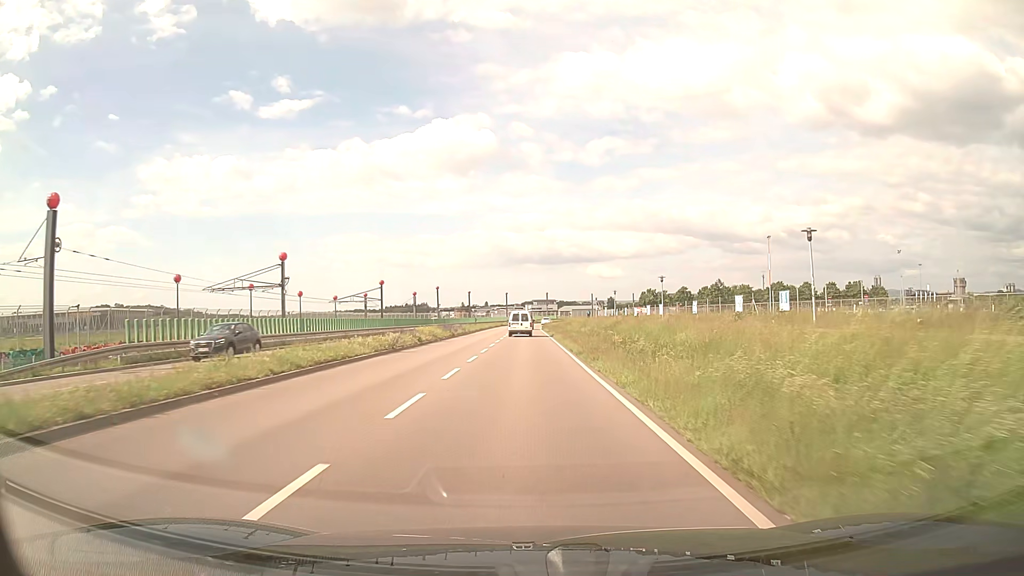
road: secondary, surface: asphalt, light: Day
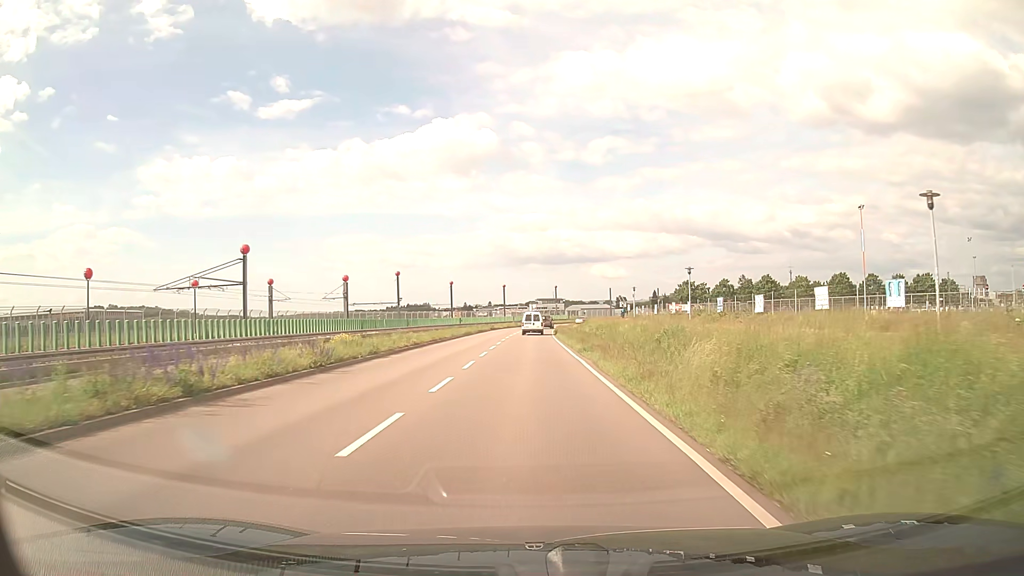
(-0.1, +38.5) m; 0°
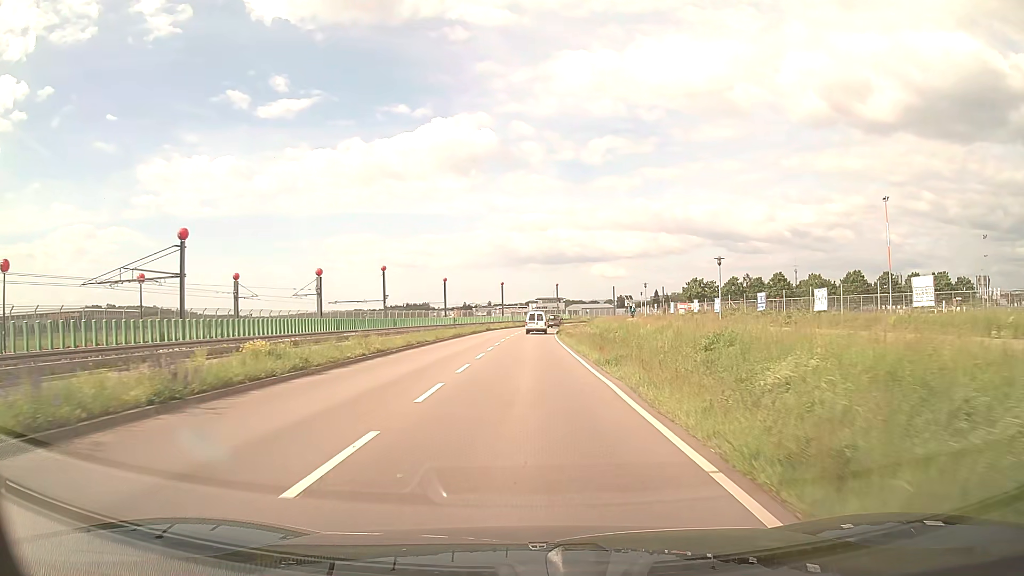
(0.0, +7.7) m; 0°
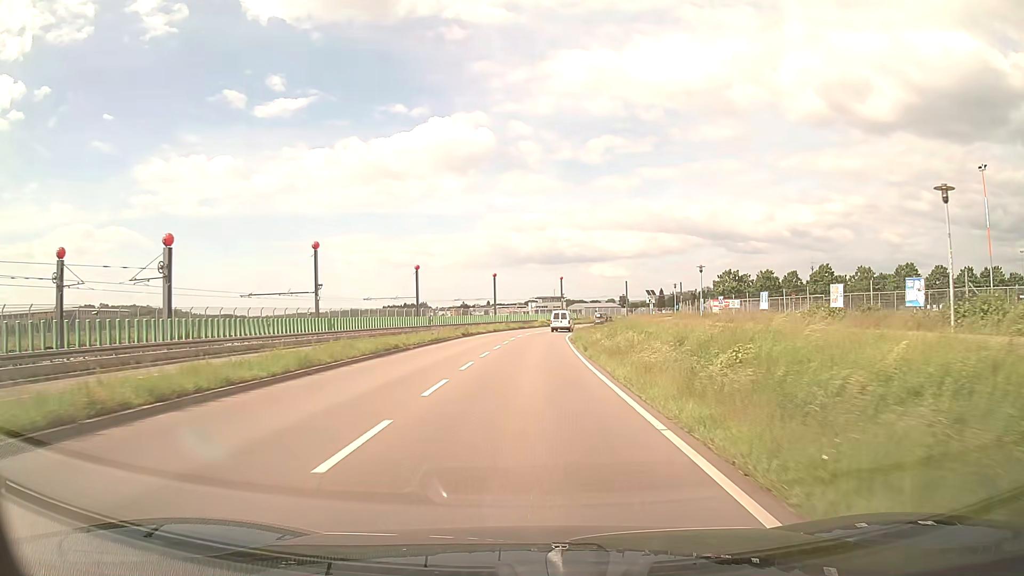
(0.0, +23.2) m; 0°
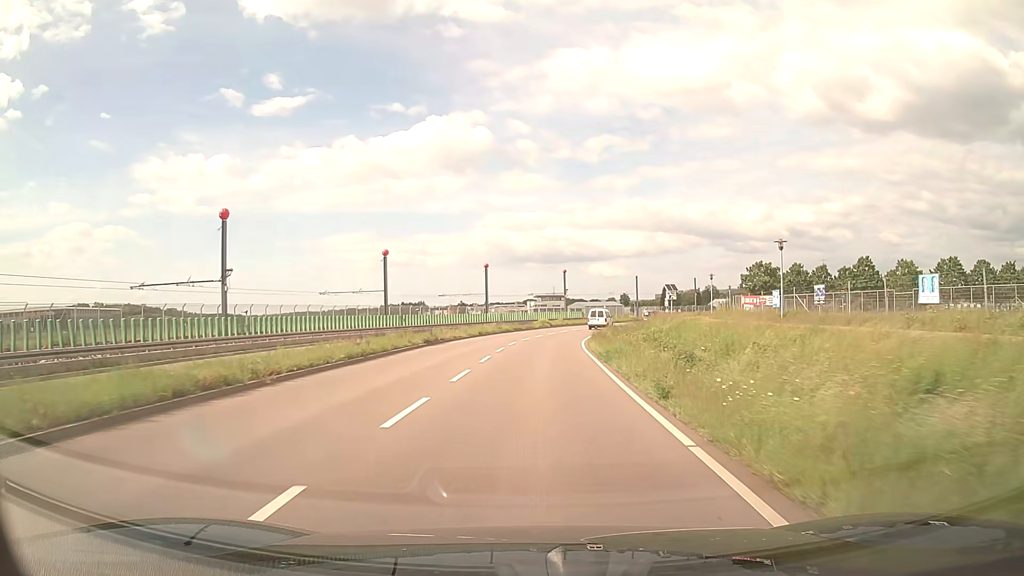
(0.0, +15.6) m; 0°
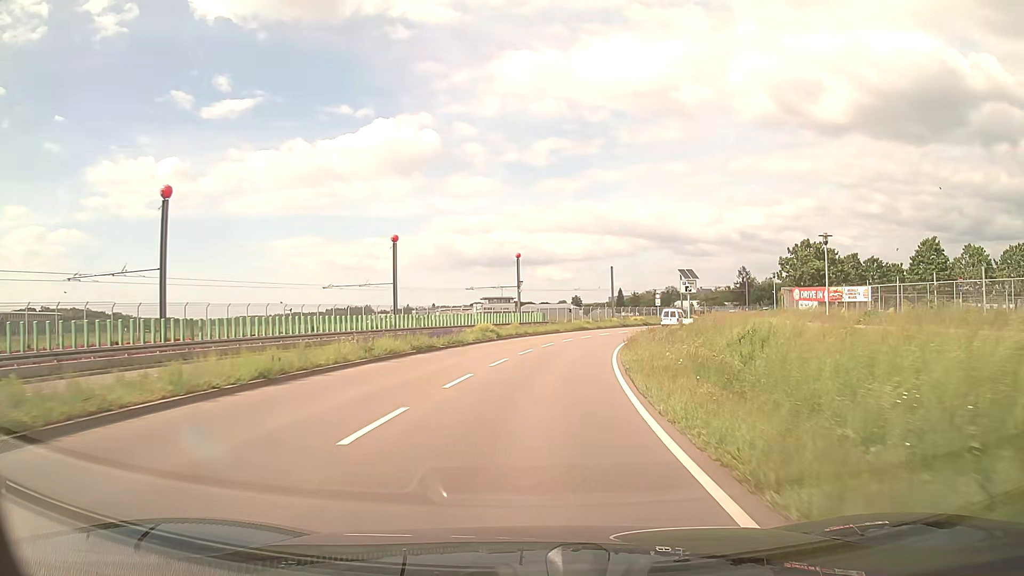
(+0.8, +31.0) m; +4°
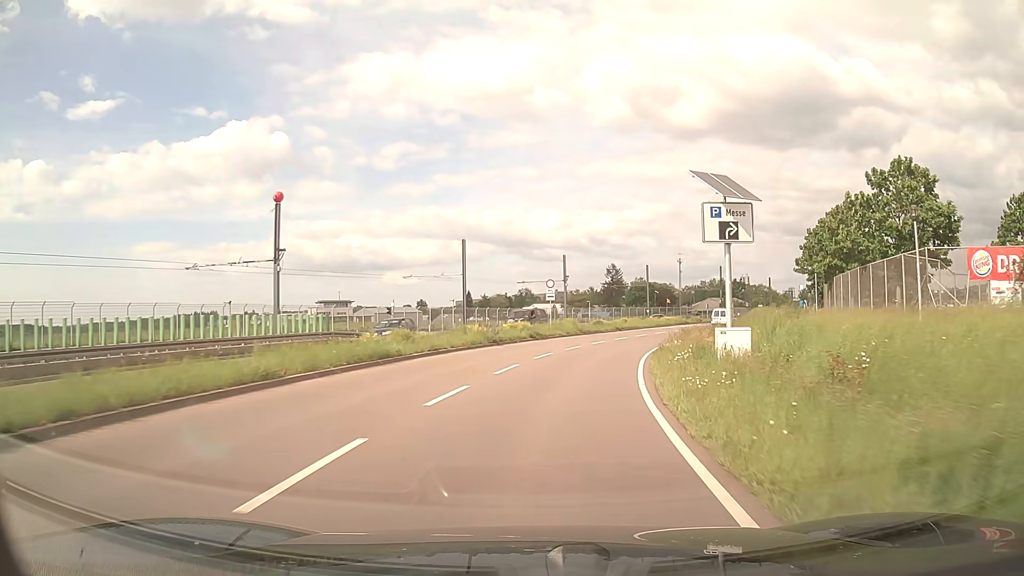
(+3.9, +37.8) m; +13°
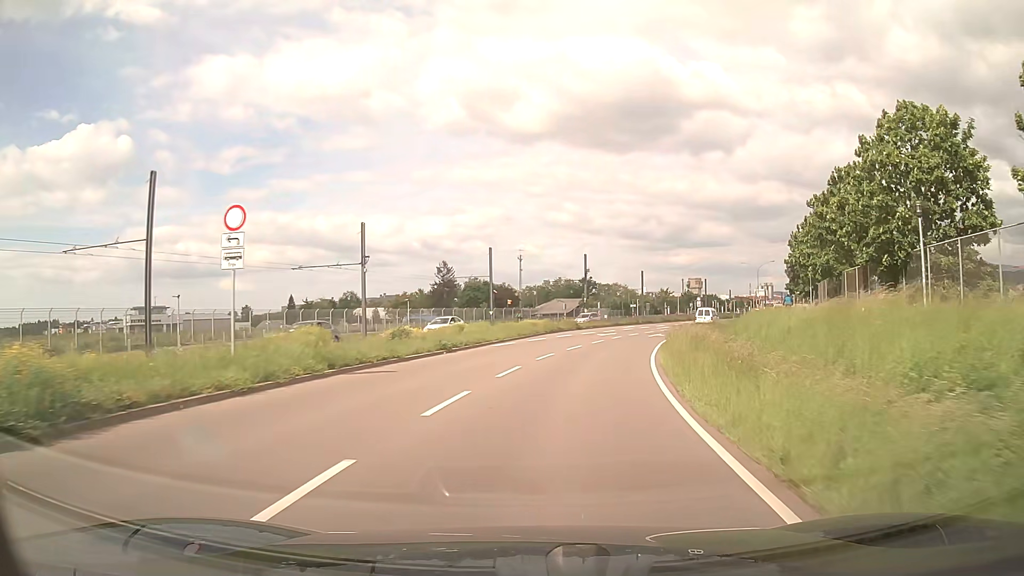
(+3.7, +30.4) m; +14°
(0, +10) (+2, +20) (+4, +30) (+6, +39) (+10, +49) (+13, +58) (+17, +67) (+22, +76) (+28, +84) (+33, +92) m
